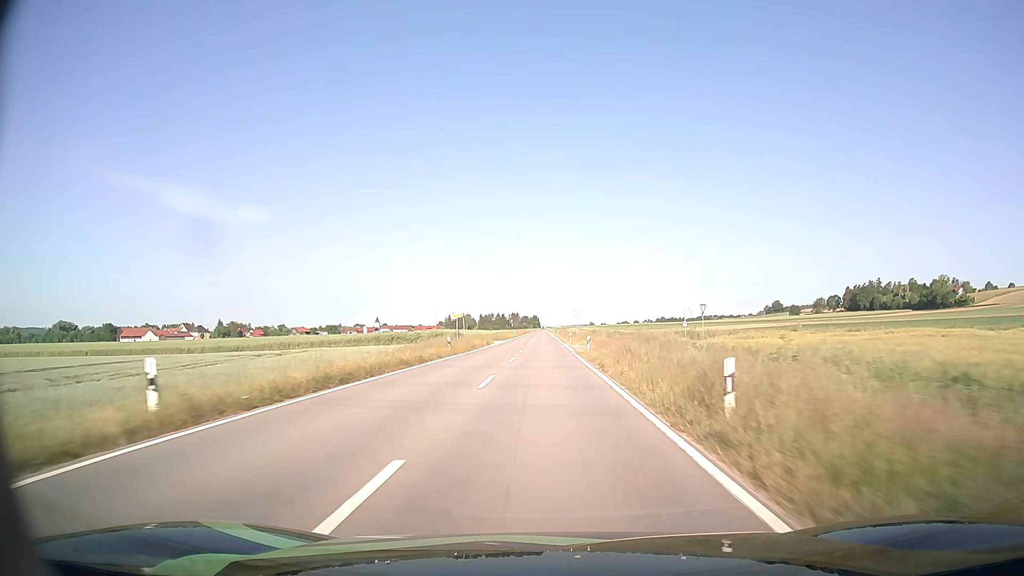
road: tertiary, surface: asphalt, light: Day
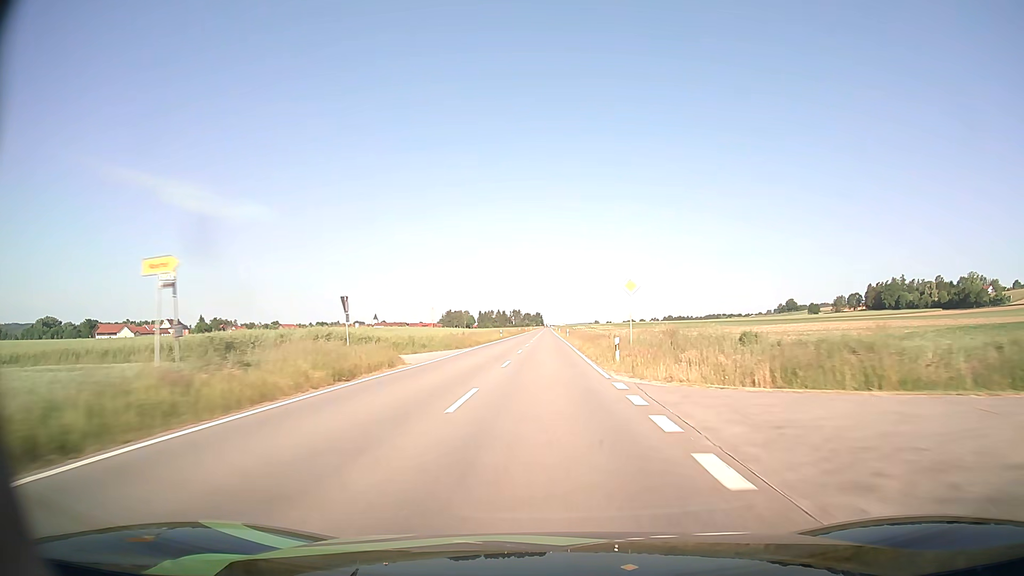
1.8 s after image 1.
(-0.1, +42.4) m; 0°
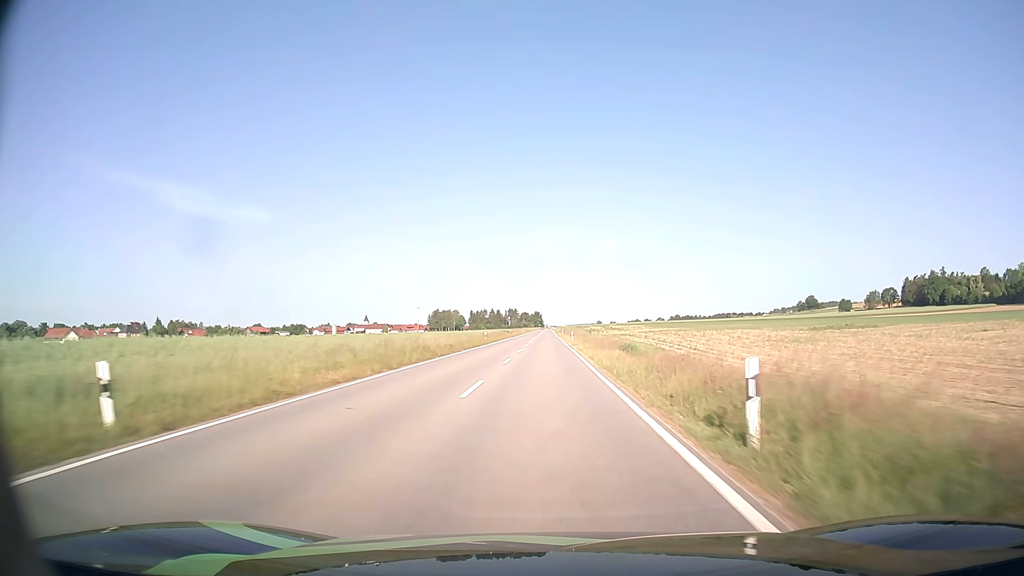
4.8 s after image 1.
(+0.1, +72.4) m; 0°
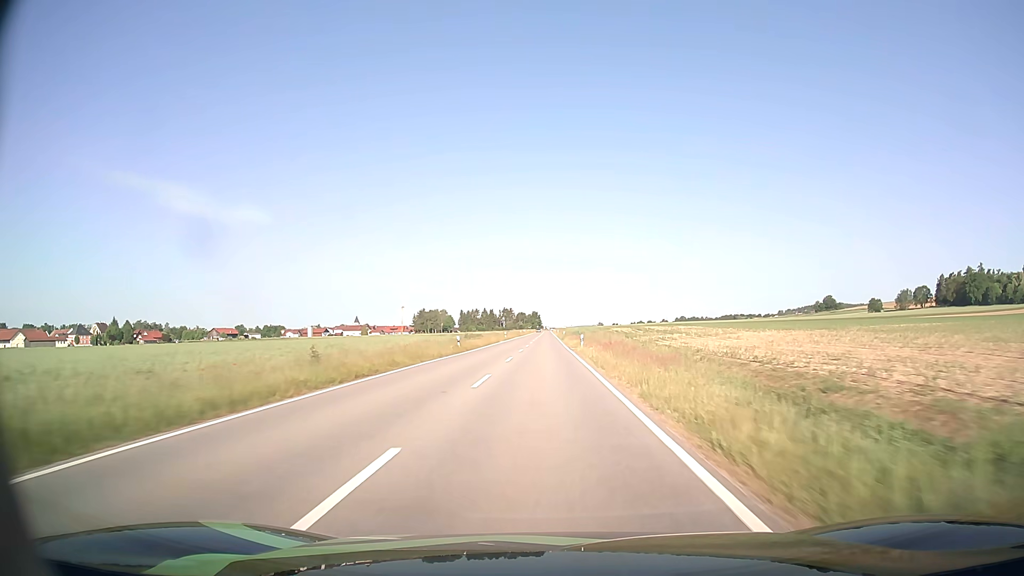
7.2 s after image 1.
(-0.2, +59.1) m; 0°
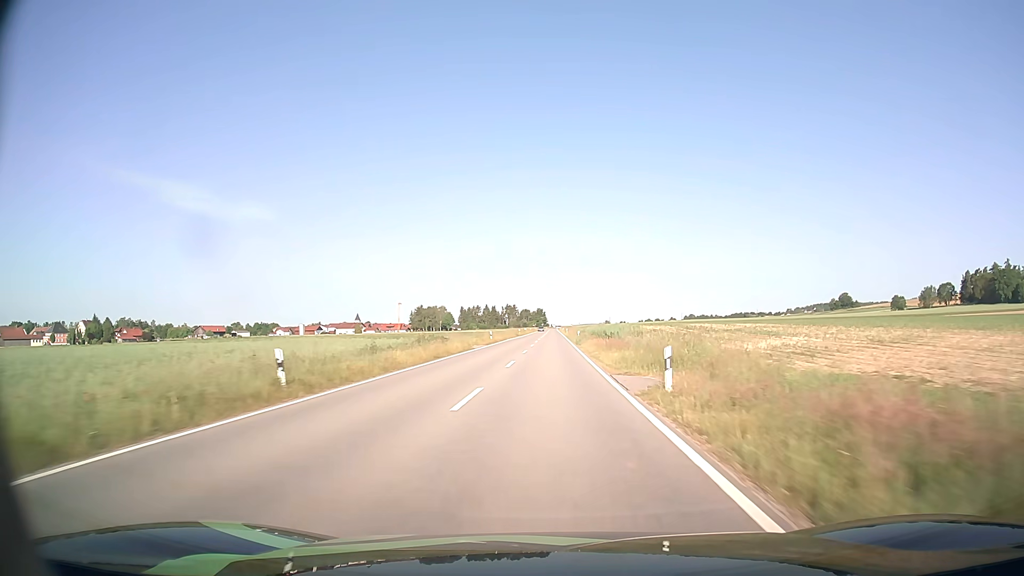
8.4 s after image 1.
(-0.1, +29.8) m; 0°
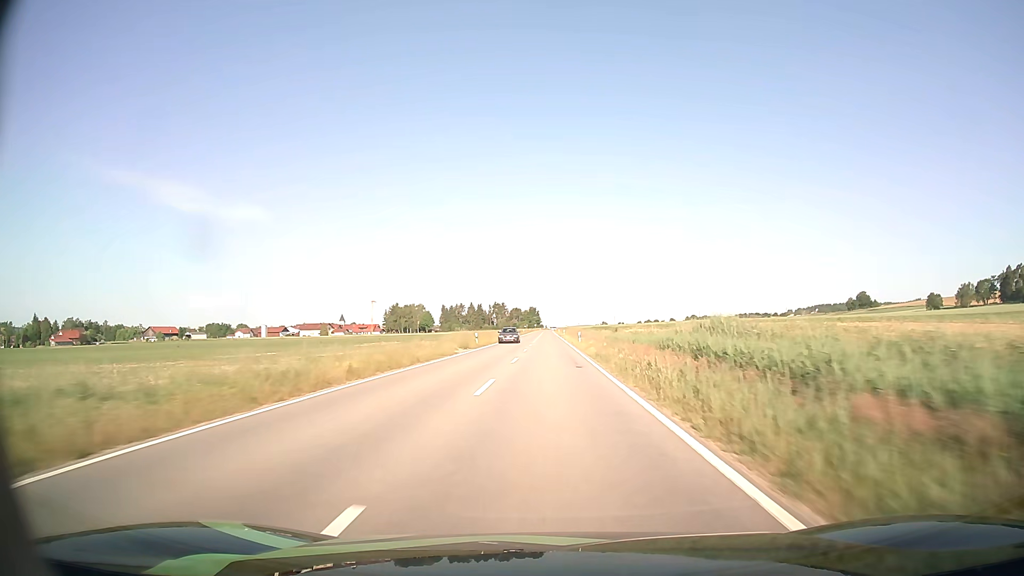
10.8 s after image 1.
(+0.2, +59.8) m; 0°
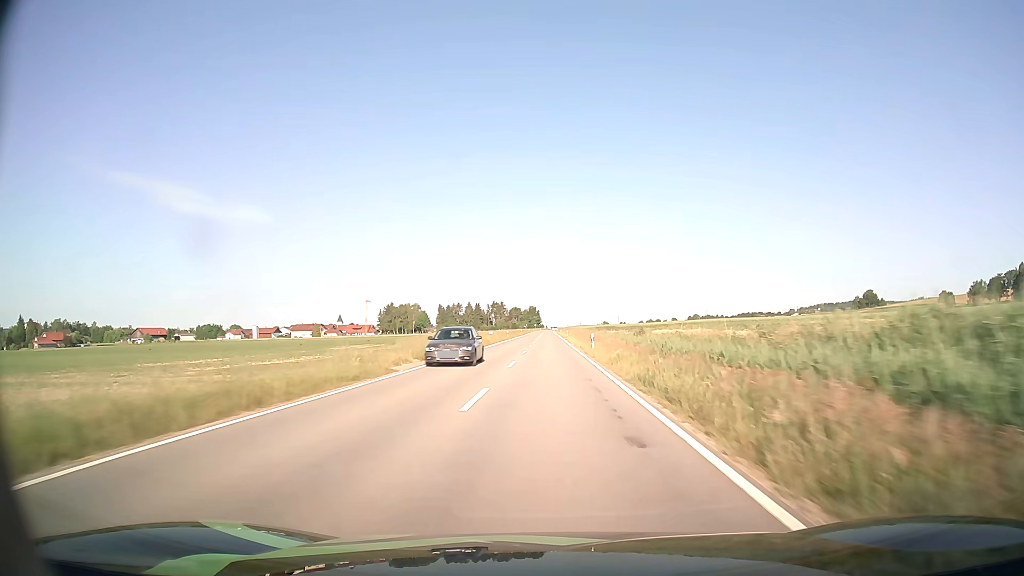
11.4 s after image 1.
(0.0, +14.9) m; 0°
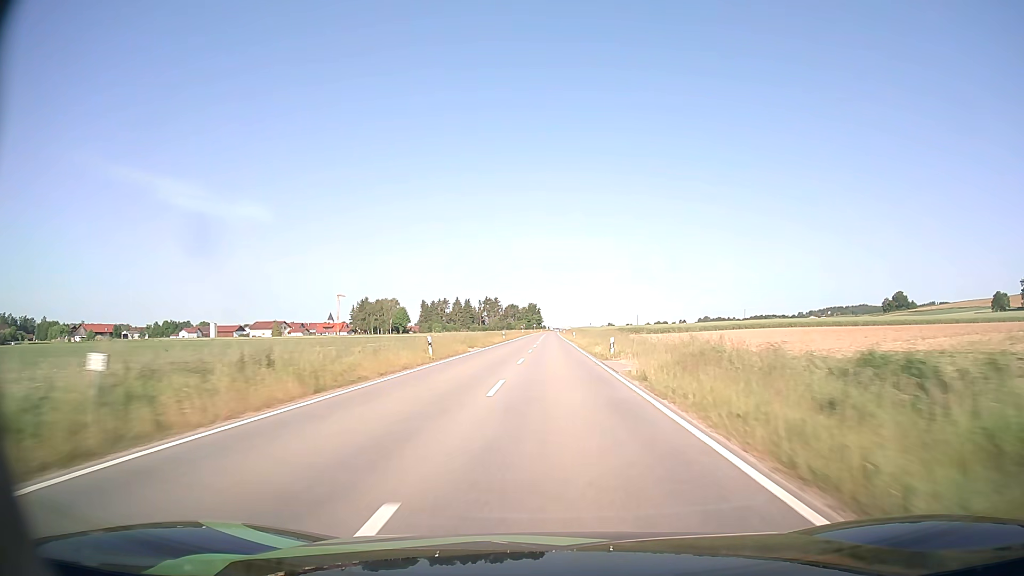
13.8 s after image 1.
(-0.3, +59.9) m; 0°
(0, +10) (0, +20) (0, +30) (0, +40) (0, +50) (0, +60) (0, +70) (0, +80) (0, +90) (+1, +100) m
